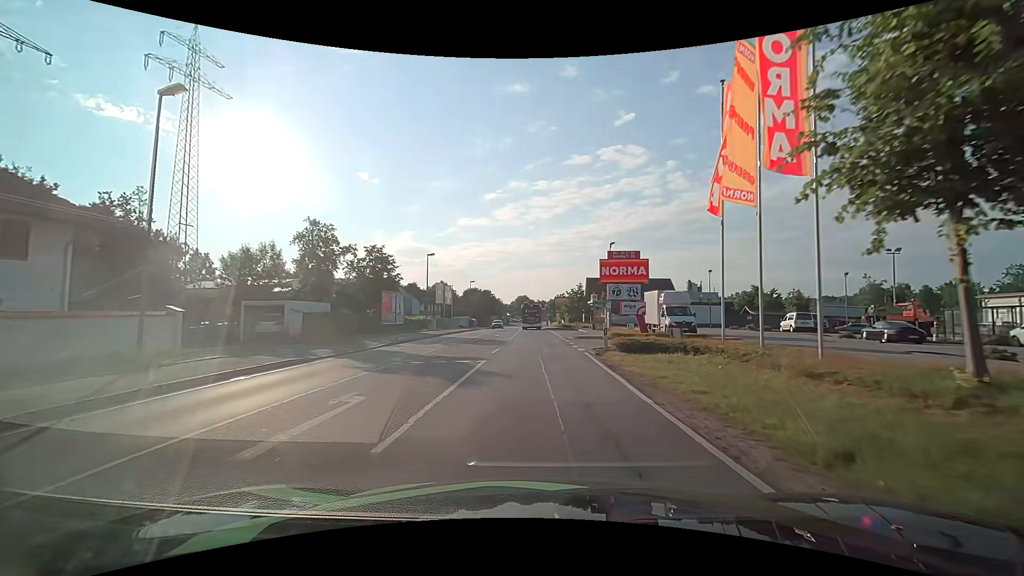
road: primary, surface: asphalt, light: Day
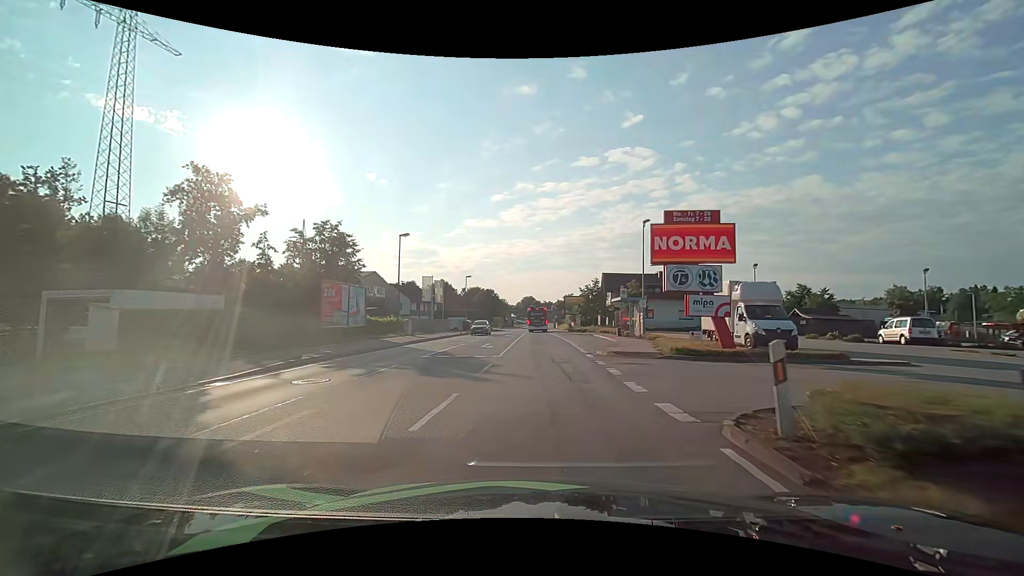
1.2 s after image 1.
(-0.2, +12.7) m; -1°
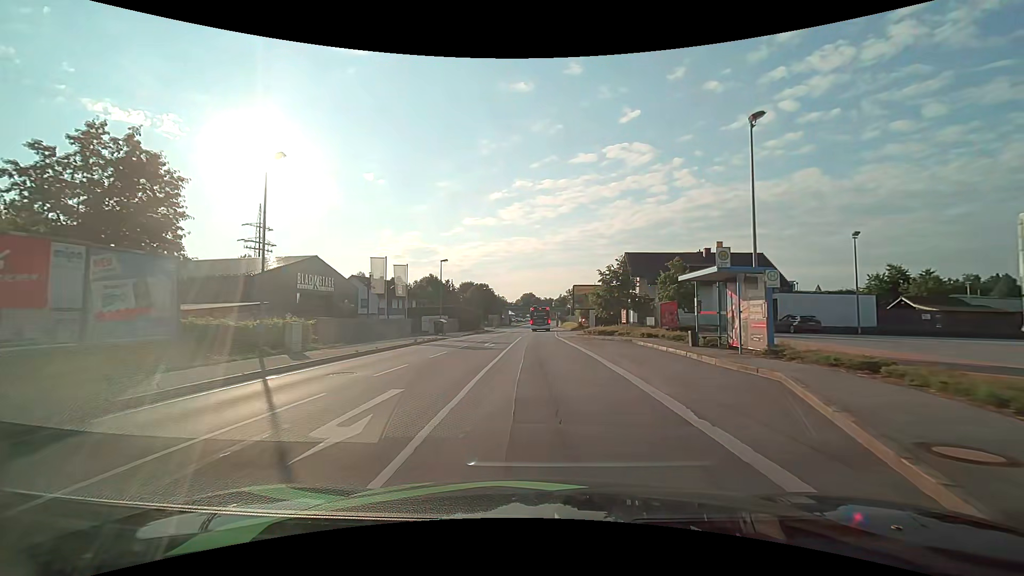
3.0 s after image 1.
(0.0, +18.9) m; -1°
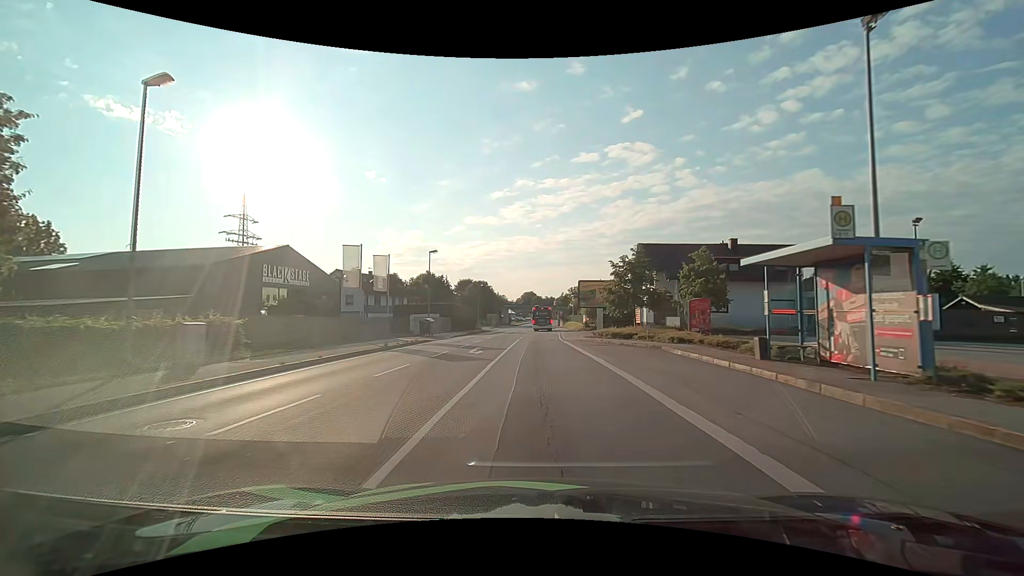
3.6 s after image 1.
(+0.1, +6.3) m; +1°
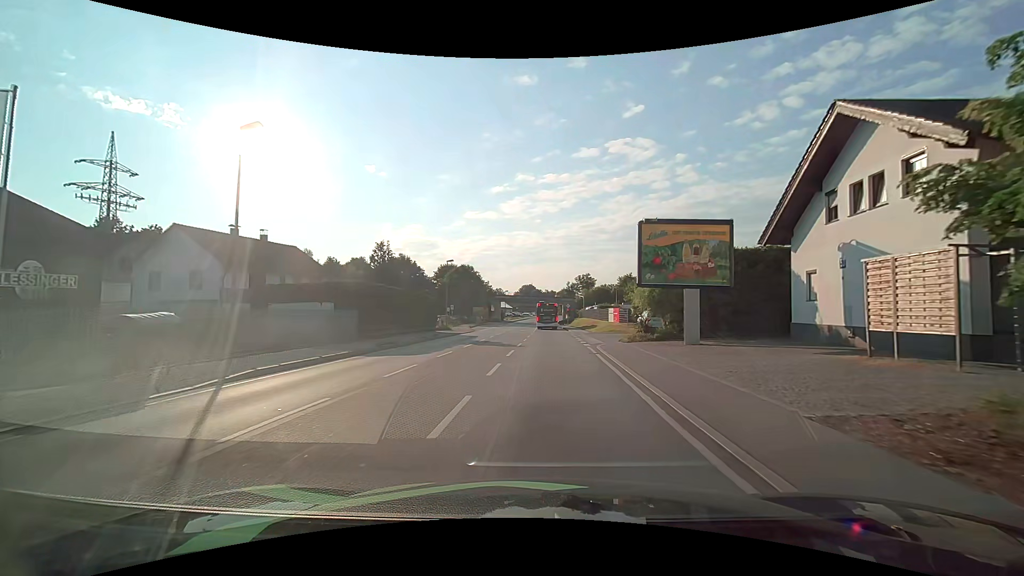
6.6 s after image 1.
(0.0, +30.7) m; 0°
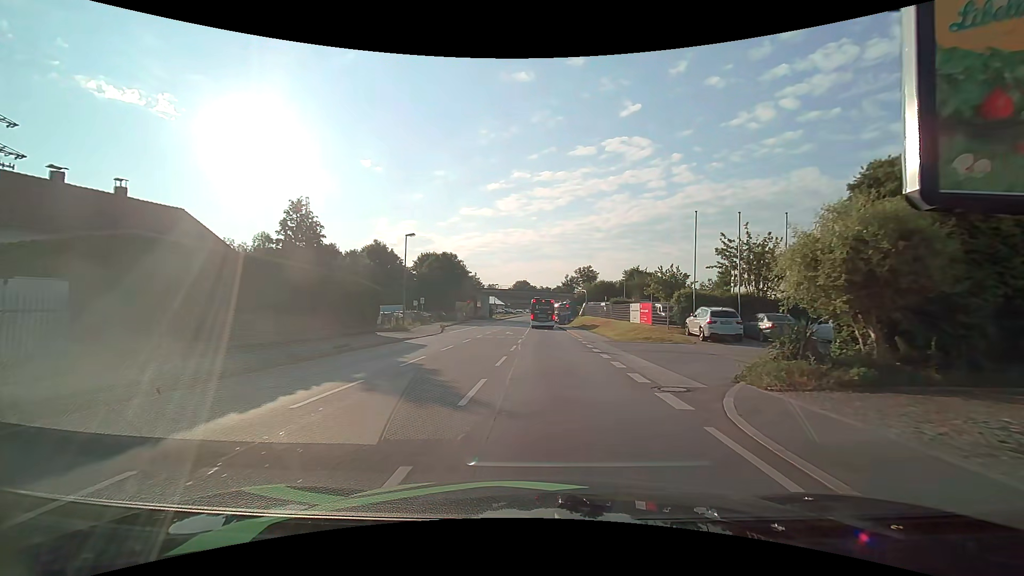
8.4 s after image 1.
(+0.1, +15.8) m; +1°
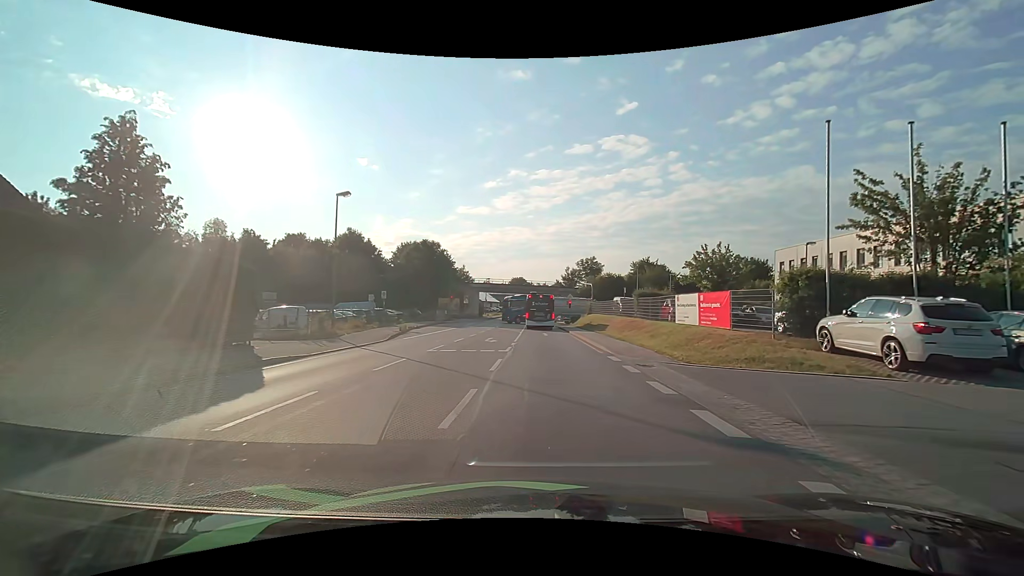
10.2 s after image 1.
(0.0, +13.5) m; 0°
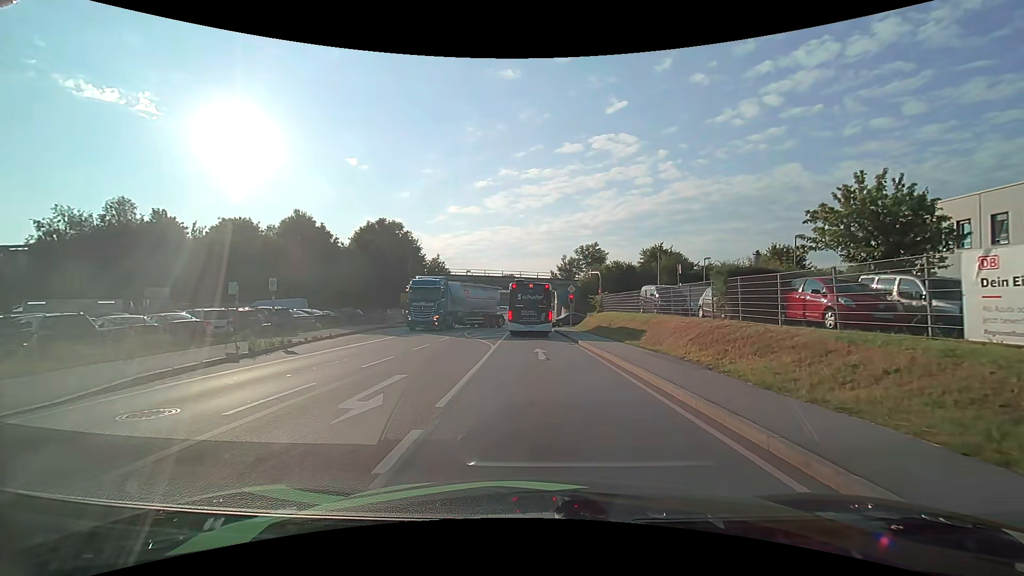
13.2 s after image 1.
(+0.3, +17.5) m; +2°
